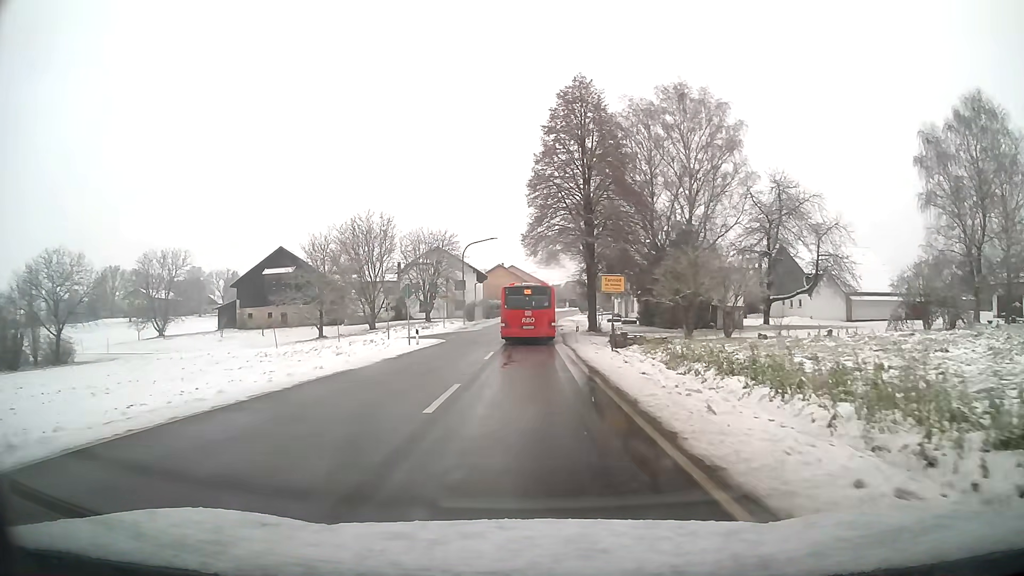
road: tertiary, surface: asphalt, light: Day
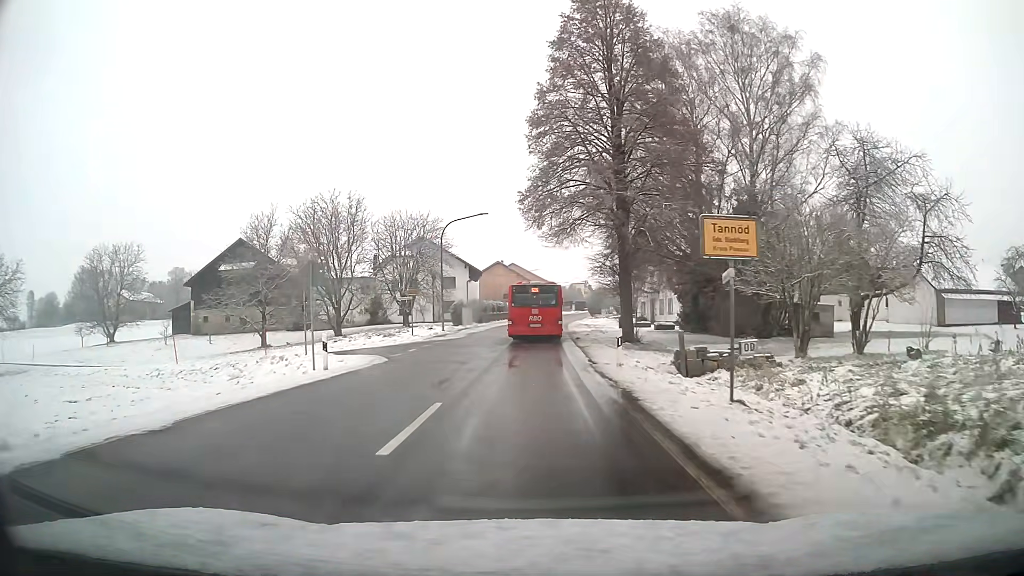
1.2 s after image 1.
(0.0, +15.2) m; 0°
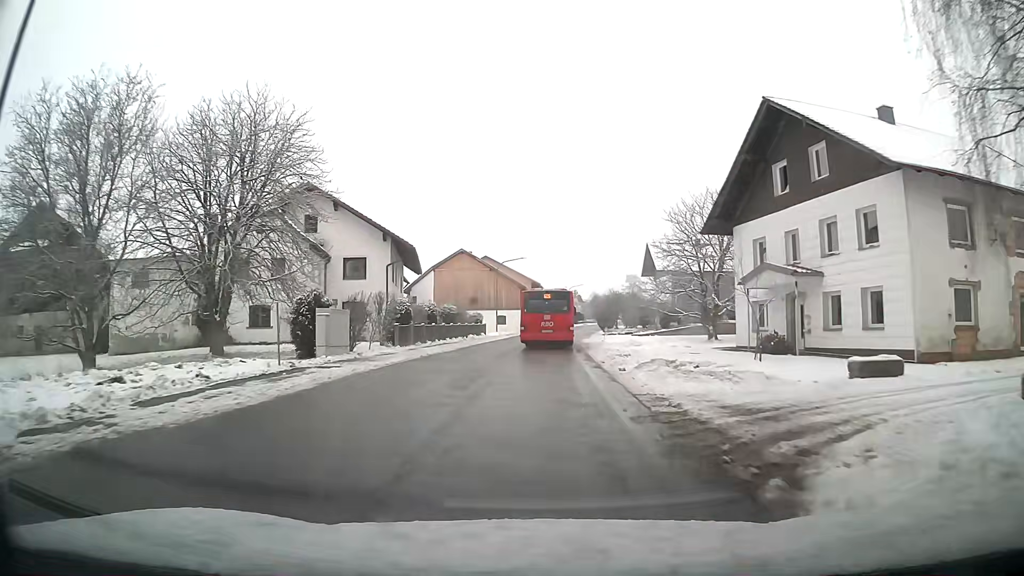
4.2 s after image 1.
(+0.2, +36.9) m; +1°
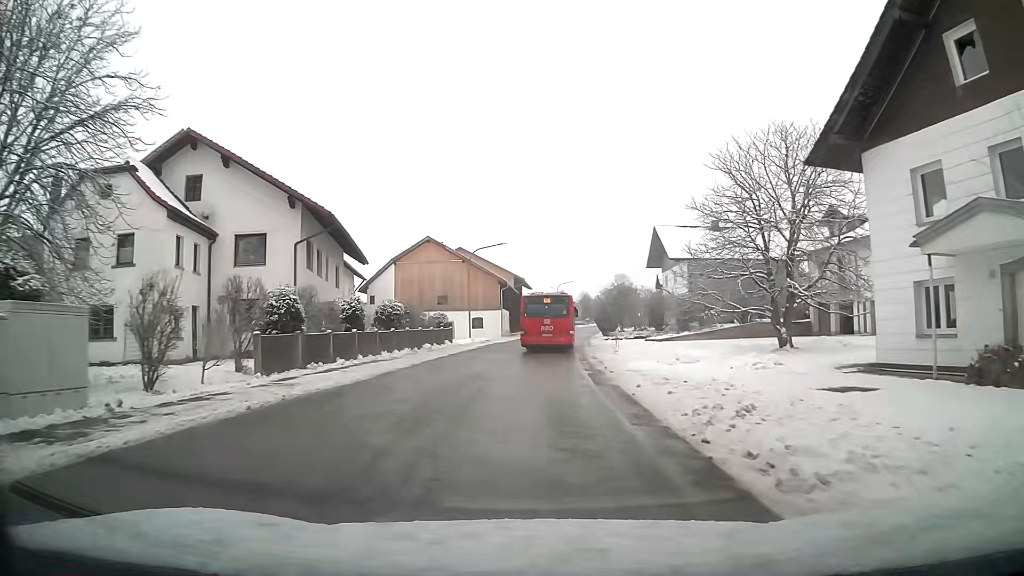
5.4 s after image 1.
(+0.3, +14.3) m; +2°
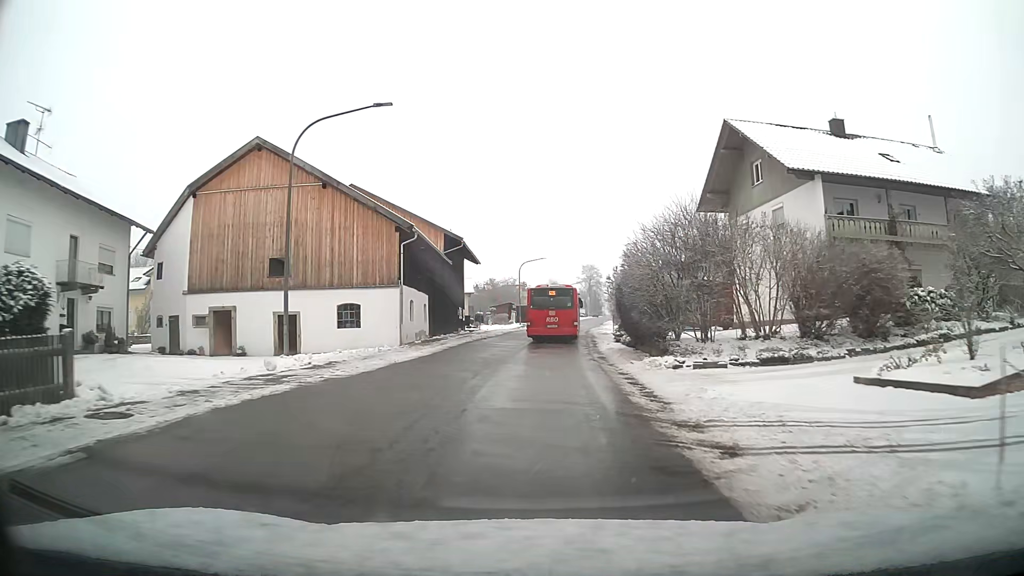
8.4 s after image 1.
(+1.0, +34.1) m; +4°
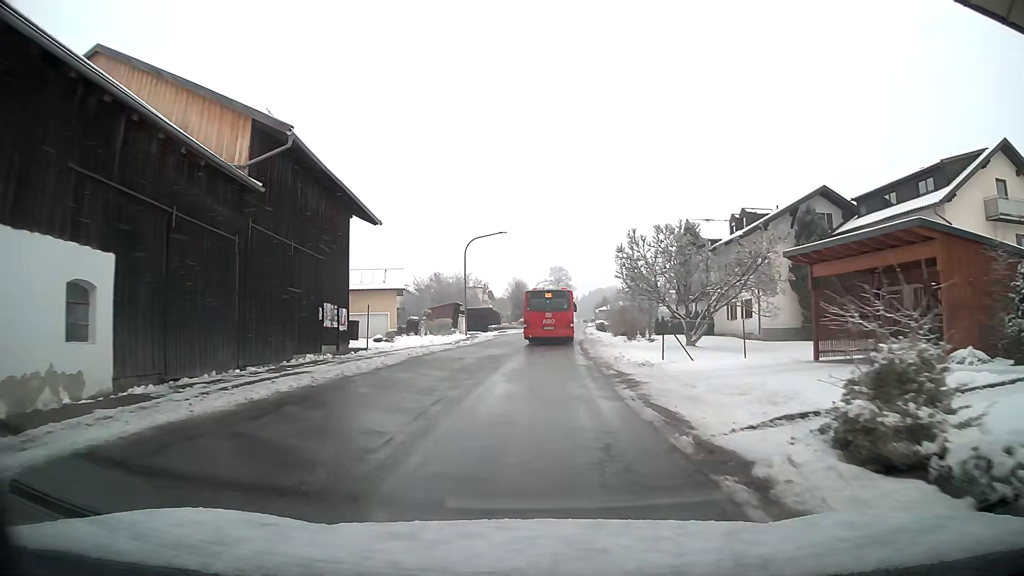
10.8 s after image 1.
(+0.7, +26.4) m; +3°
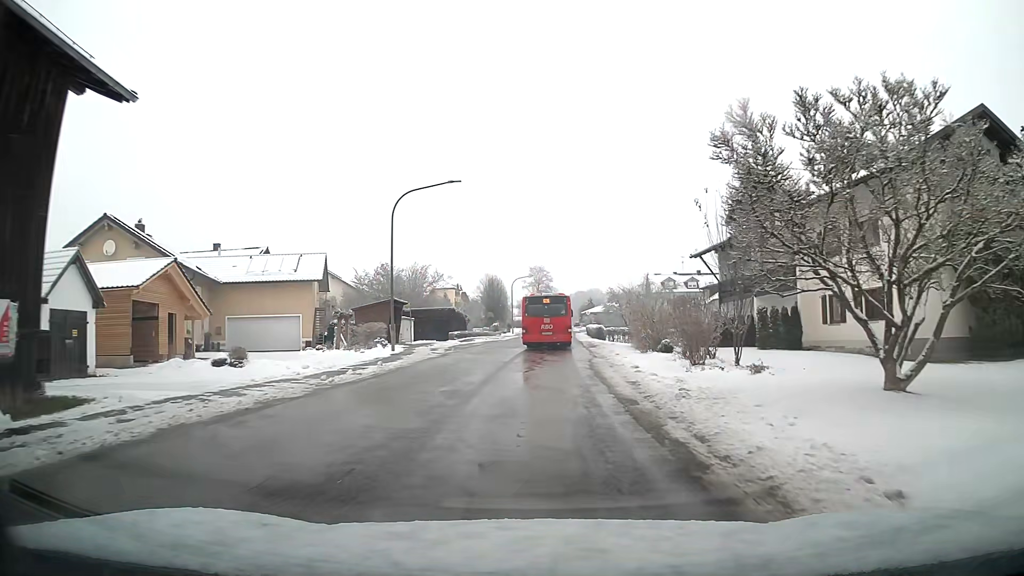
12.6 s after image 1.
(+0.3, +19.2) m; +2°
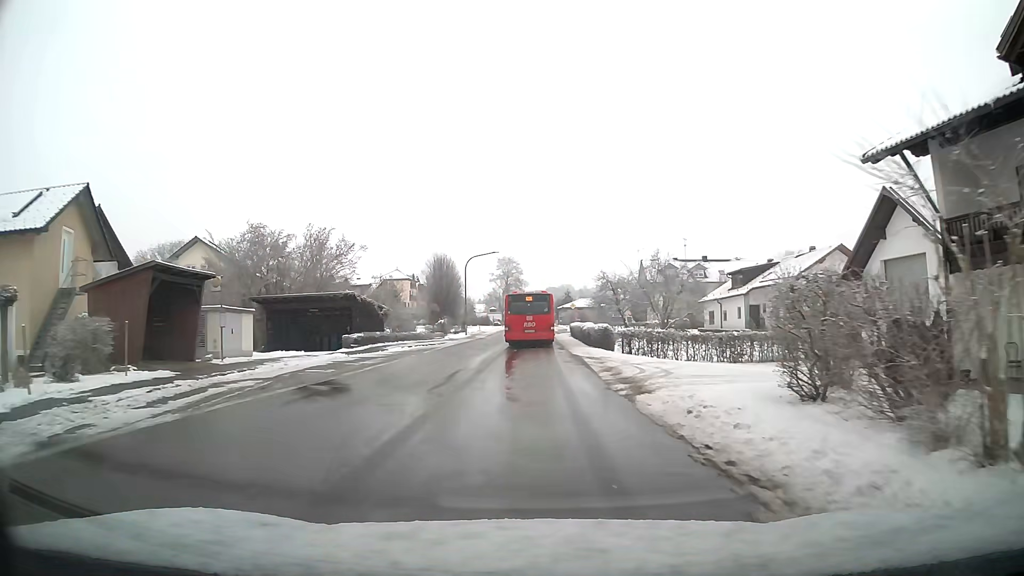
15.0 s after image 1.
(+0.5, +25.0) m; +2°
